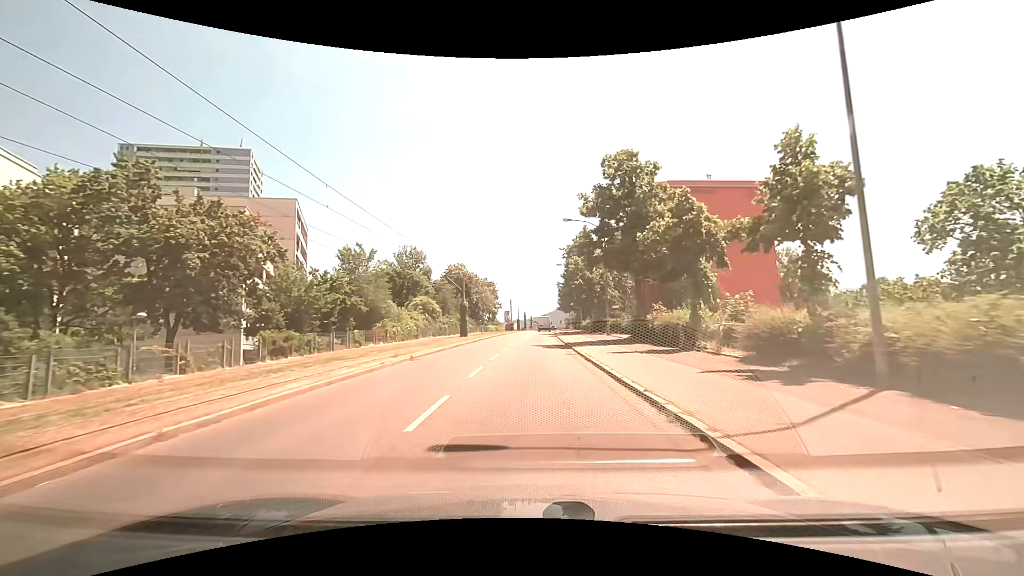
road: tertiary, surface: asphalt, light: Day
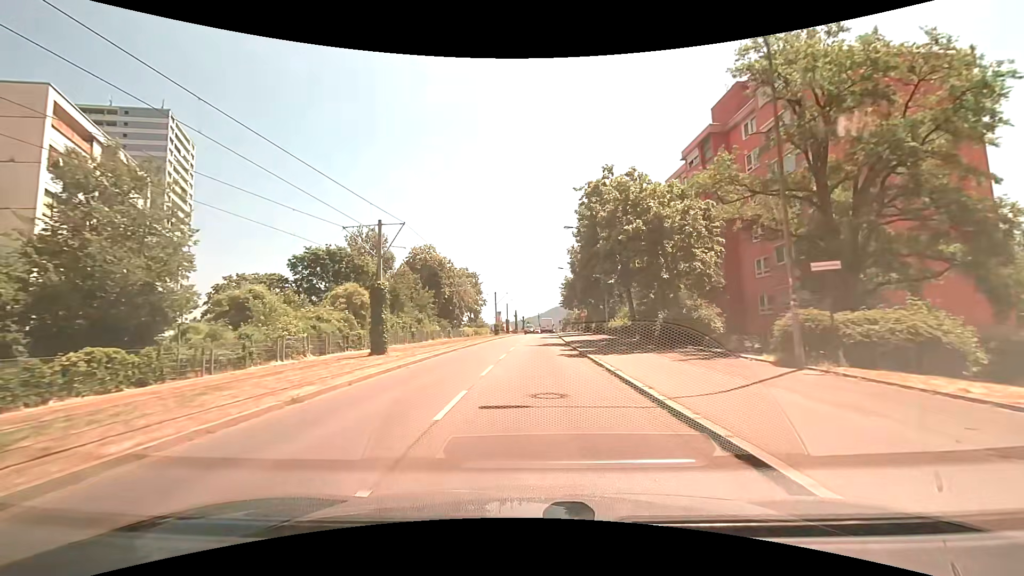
(+0.2, +29.4) m; +1°
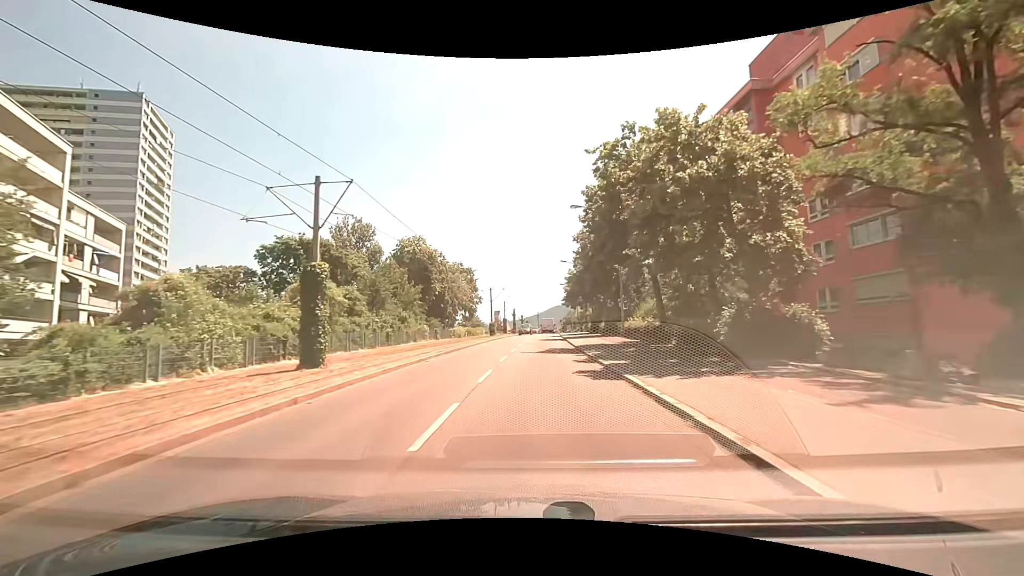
(0.0, +7.8) m; 0°
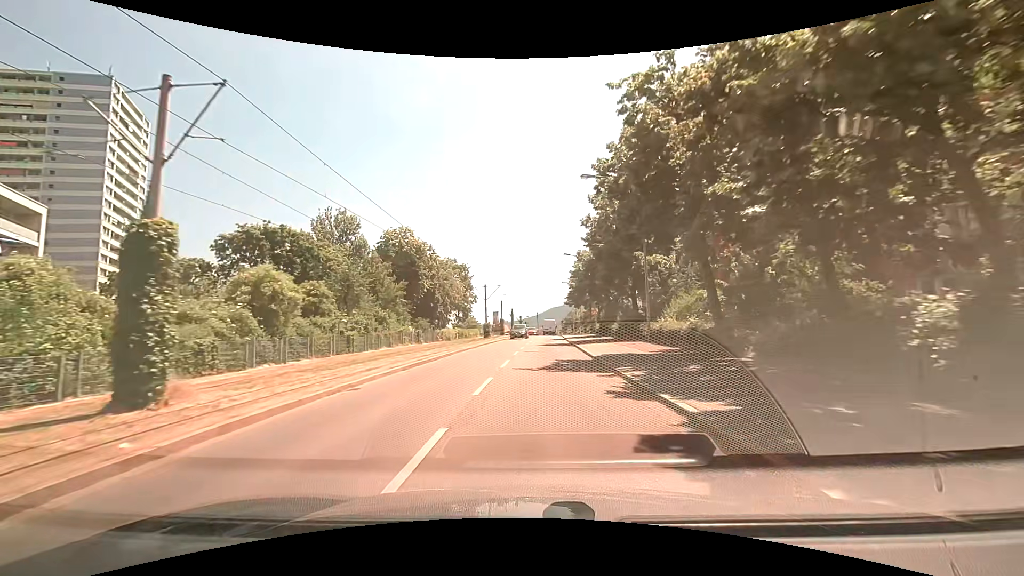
(0.0, +7.9) m; +1°
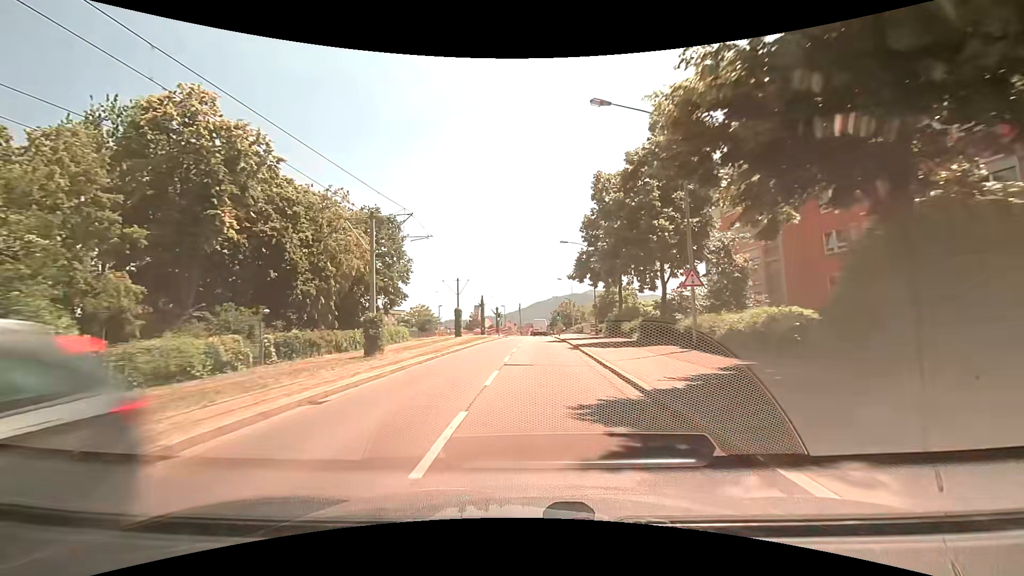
(+0.9, +41.3) m; +1°
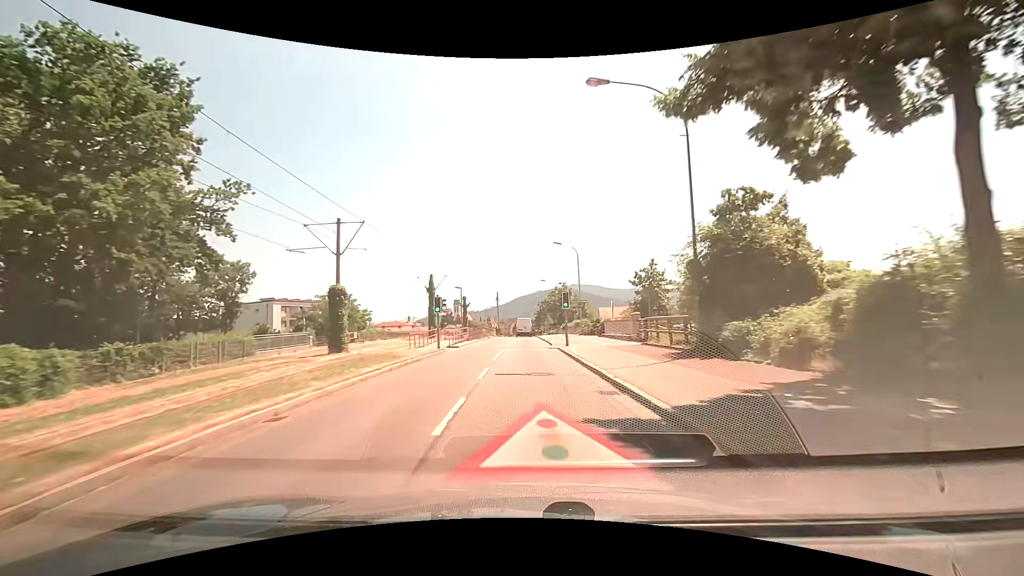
(+0.8, +34.5) m; +2°
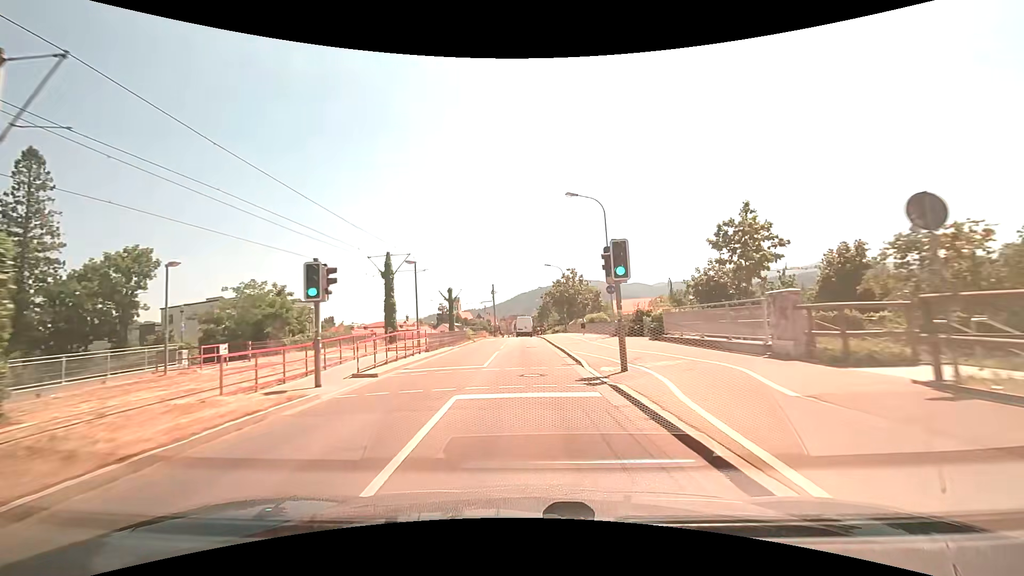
(0.0, +17.6) m; 0°
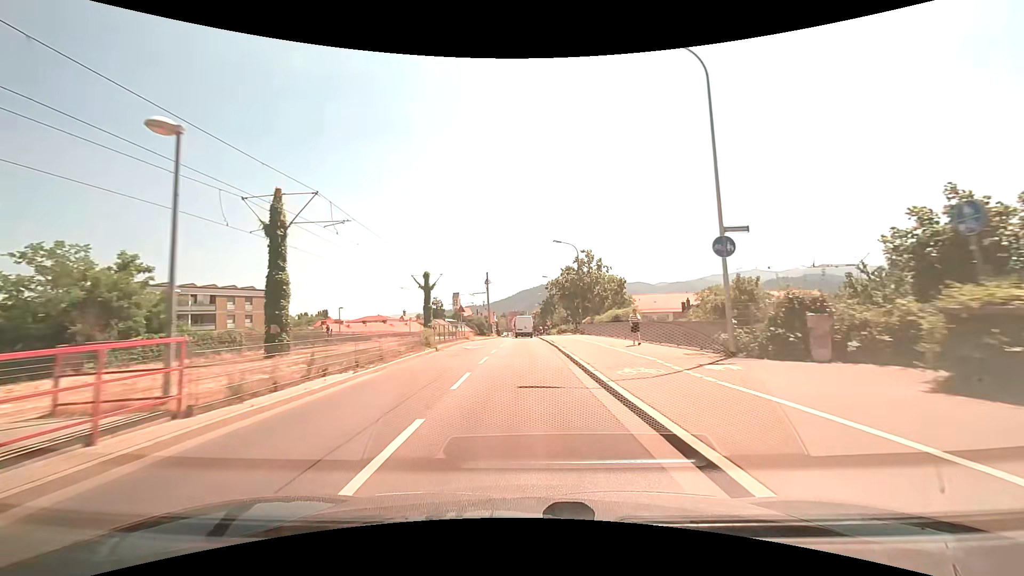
(0.0, +17.6) m; 0°
